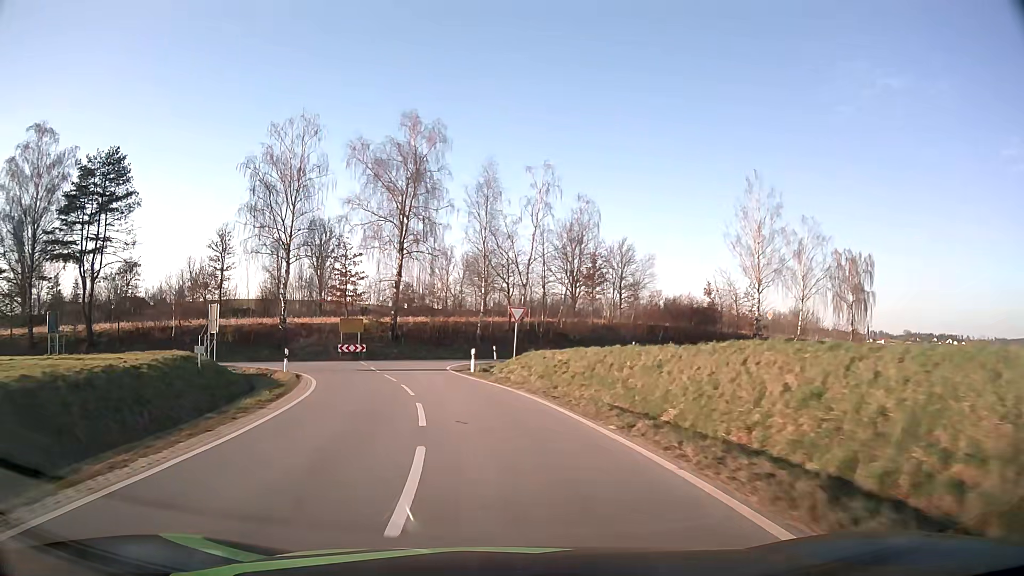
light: Day
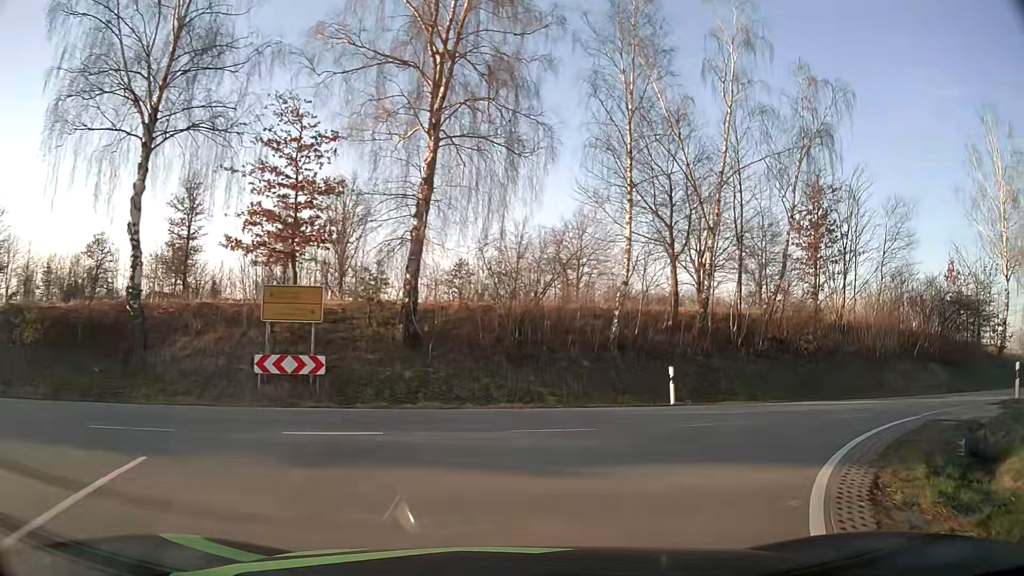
(-3.7, +30.3) m; -6°
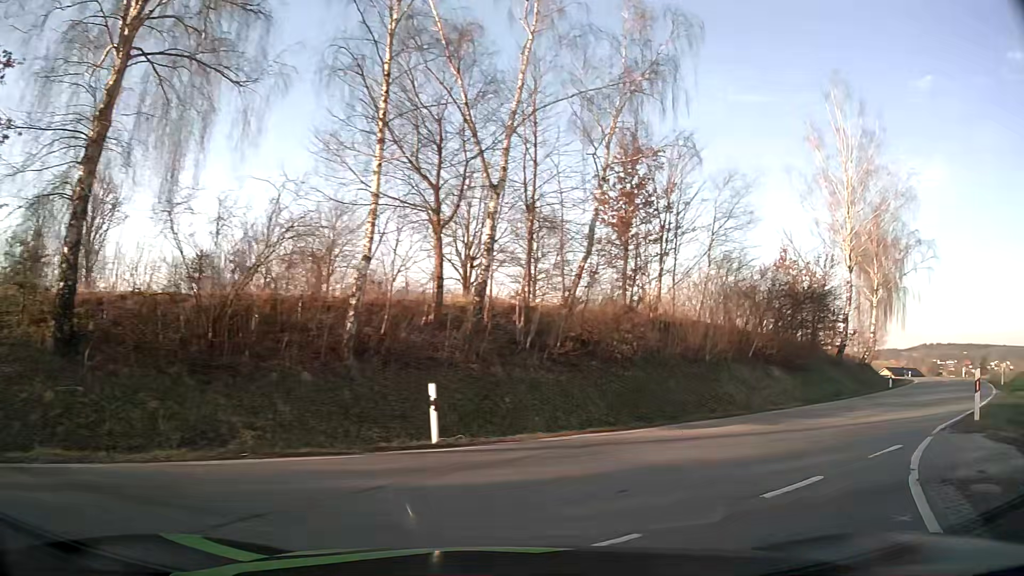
(+1.1, +7.0) m; +19°
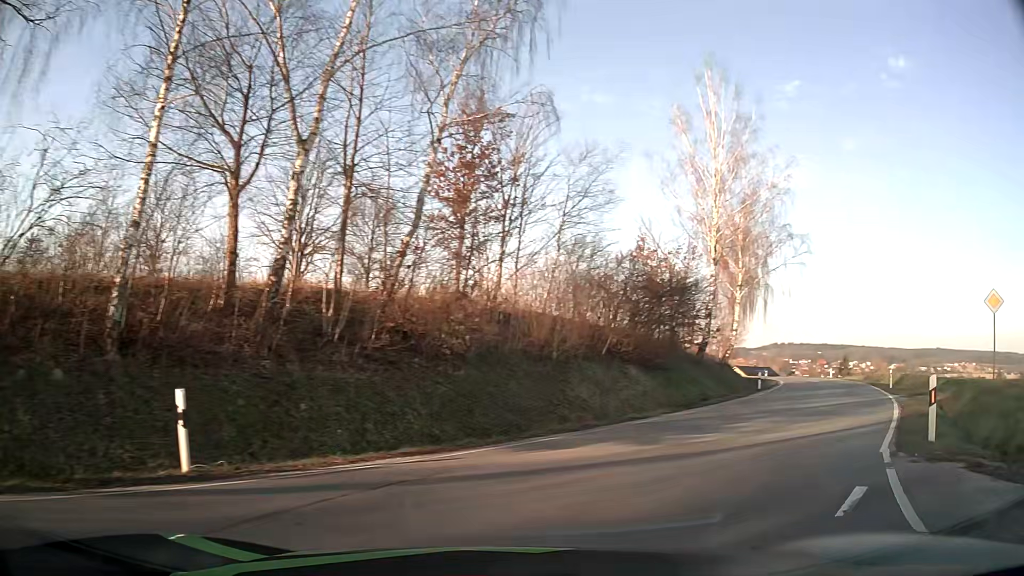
(+0.4, +3.6) m; +13°
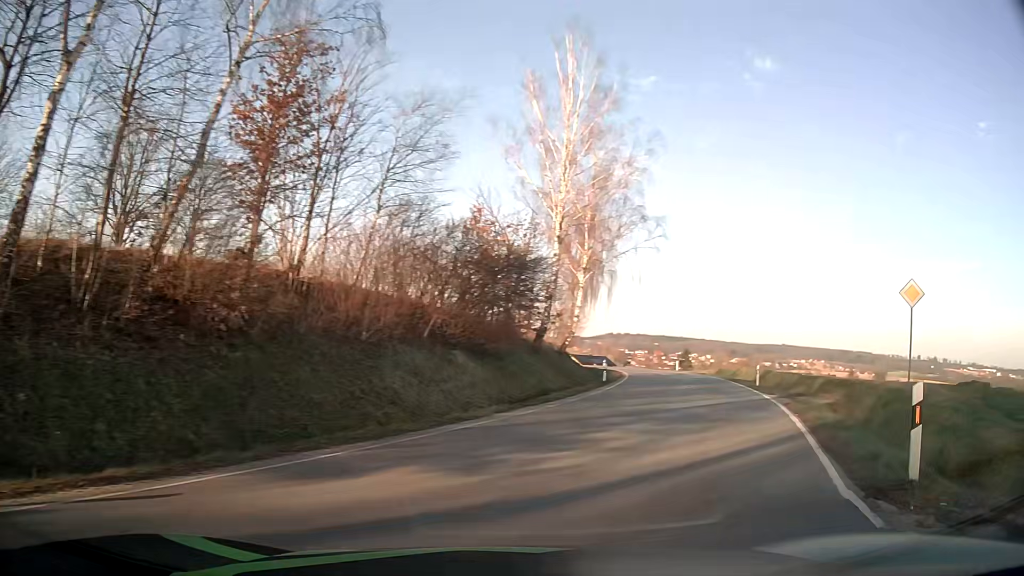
(+0.5, +3.9) m; +13°
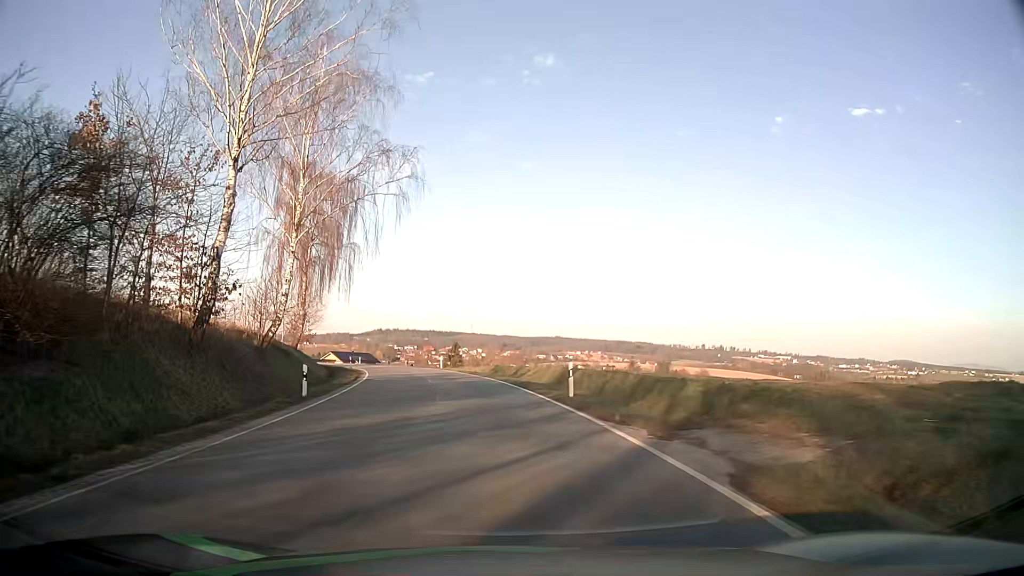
(+4.3, +14.1) m; +22°
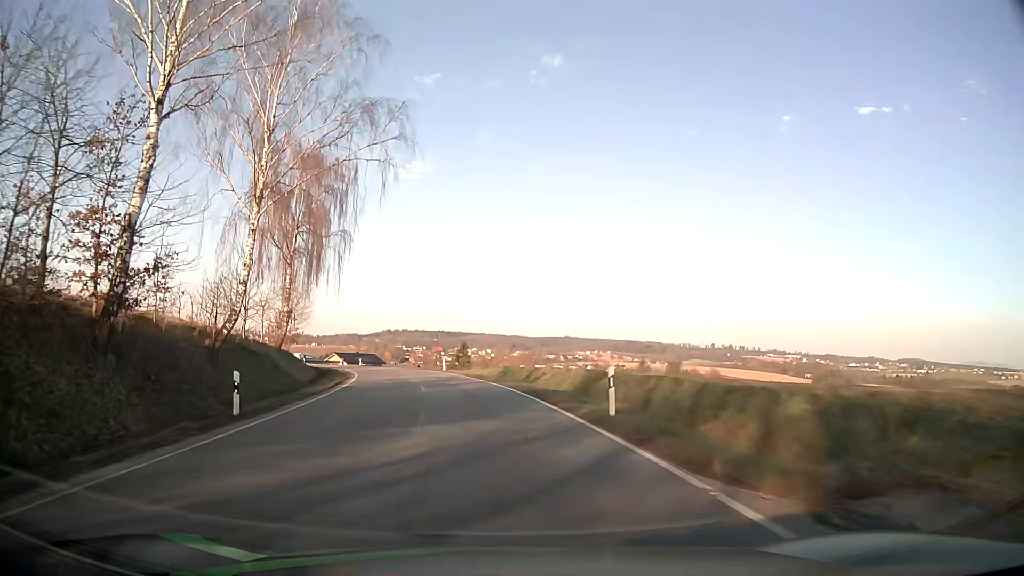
(0.0, +6.1) m; -1°
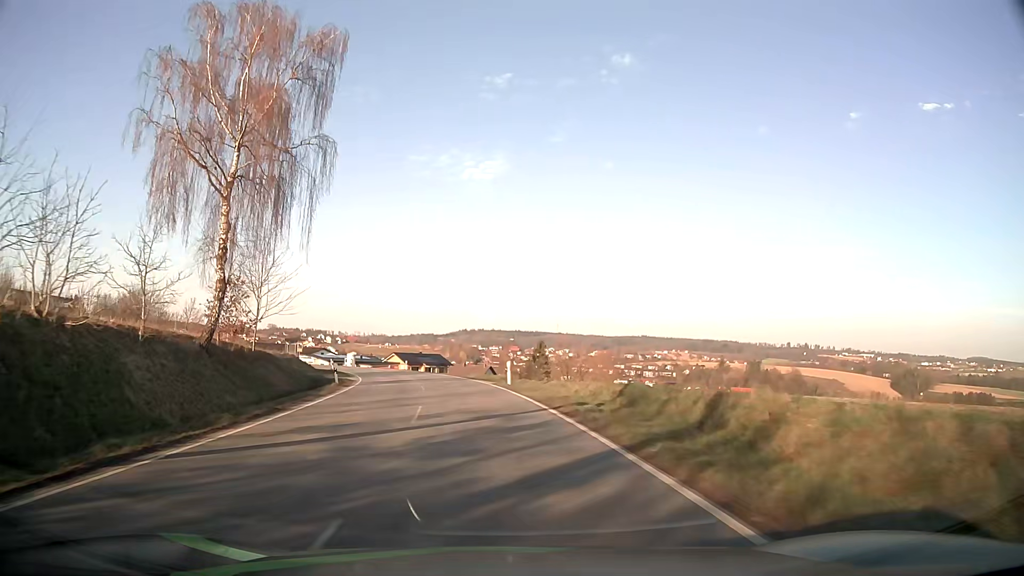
(-1.1, +22.0) m; -6°
(0, +10) (-1, +20) (-2, +30) (-4, +40) (-6, +49) (-9, +59) (-12, +69) (-16, +78) (-20, +87) (-24, +96) m
